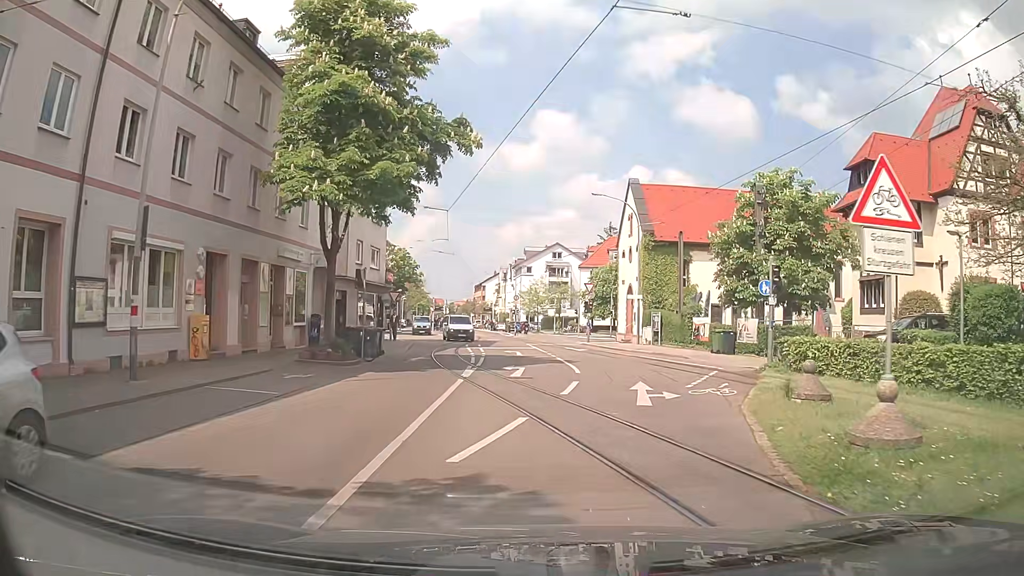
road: residential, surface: asphalt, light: Day
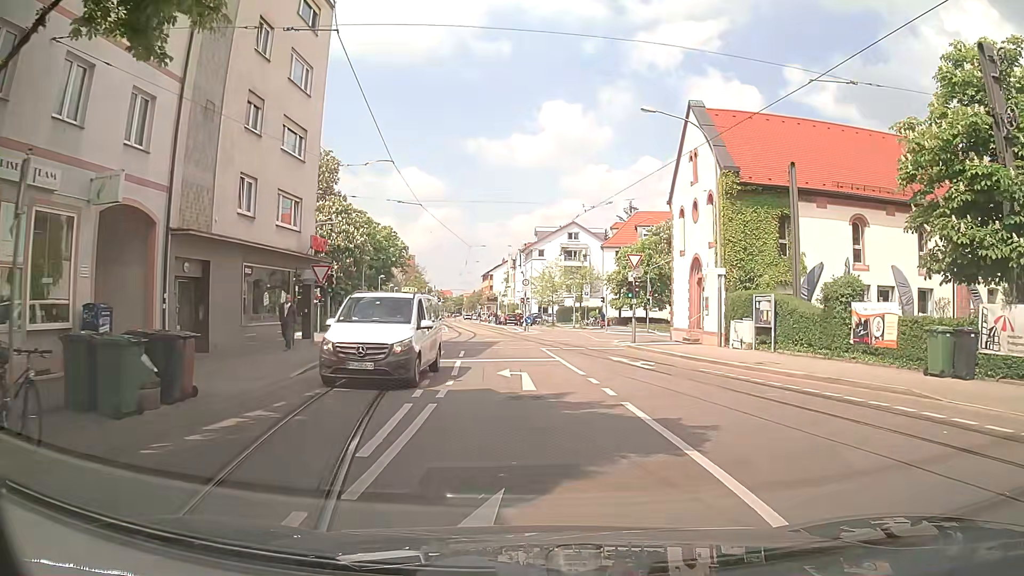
(-0.3, +16.5) m; -2°
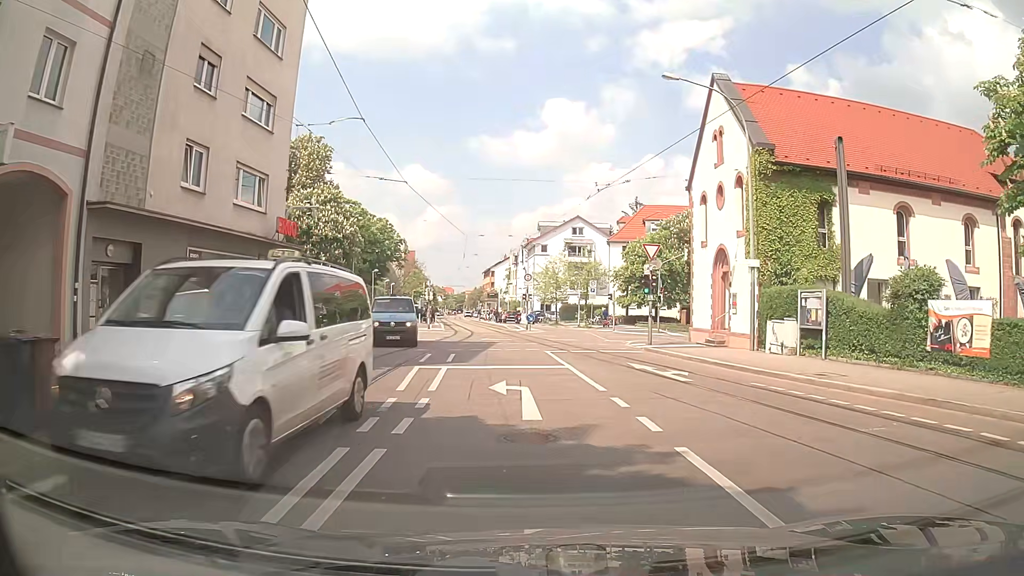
(0.0, +3.9) m; -1°
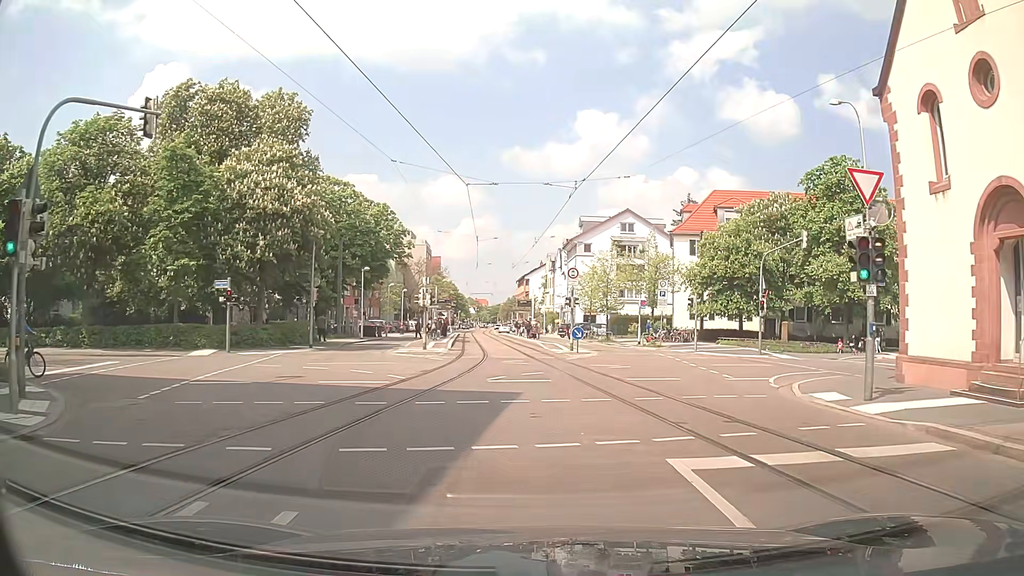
(-0.2, +16.8) m; -3°
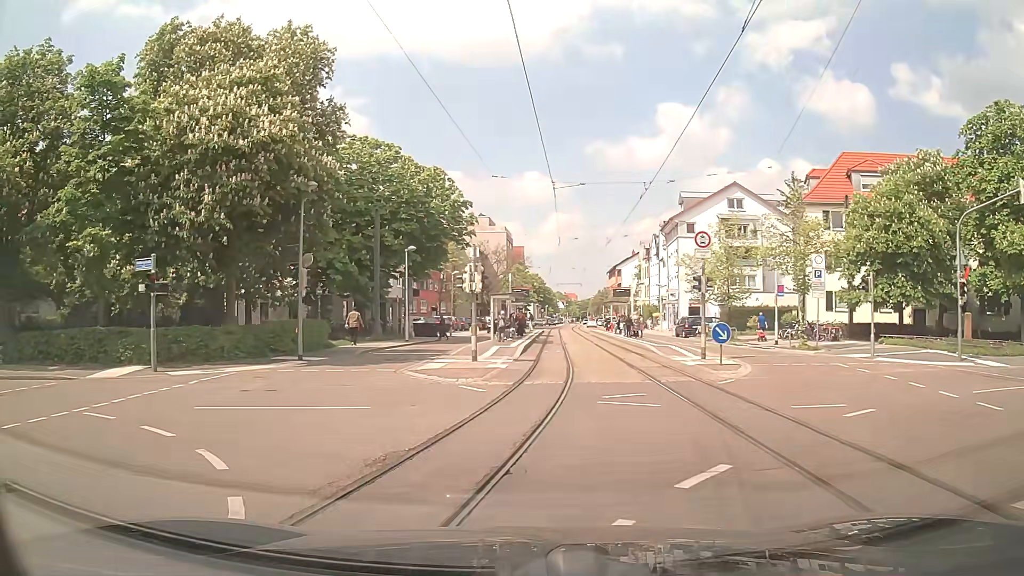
(-0.3, +12.4) m; -7°
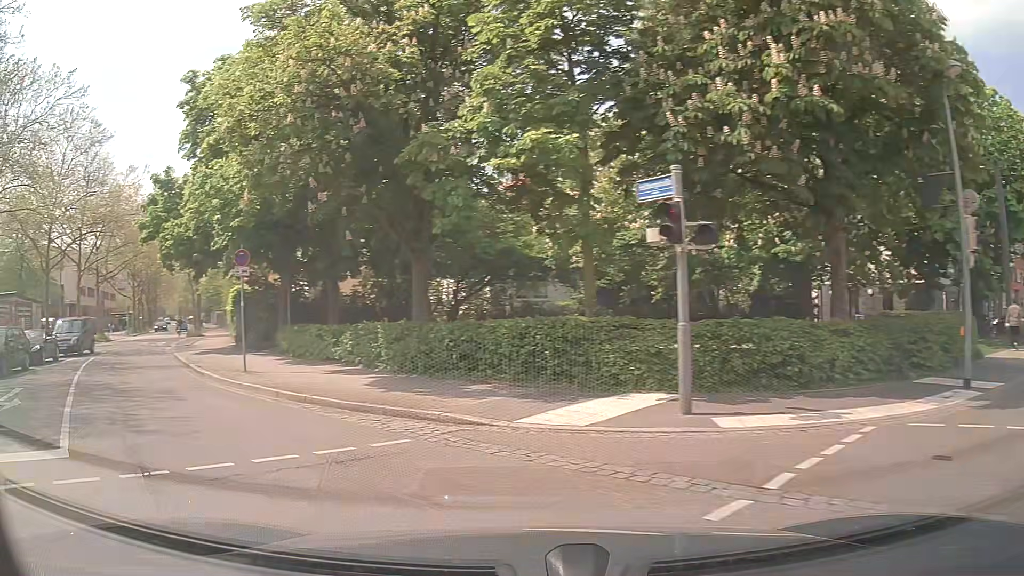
(-4.0, +9.9) m; -50°
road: unclassified
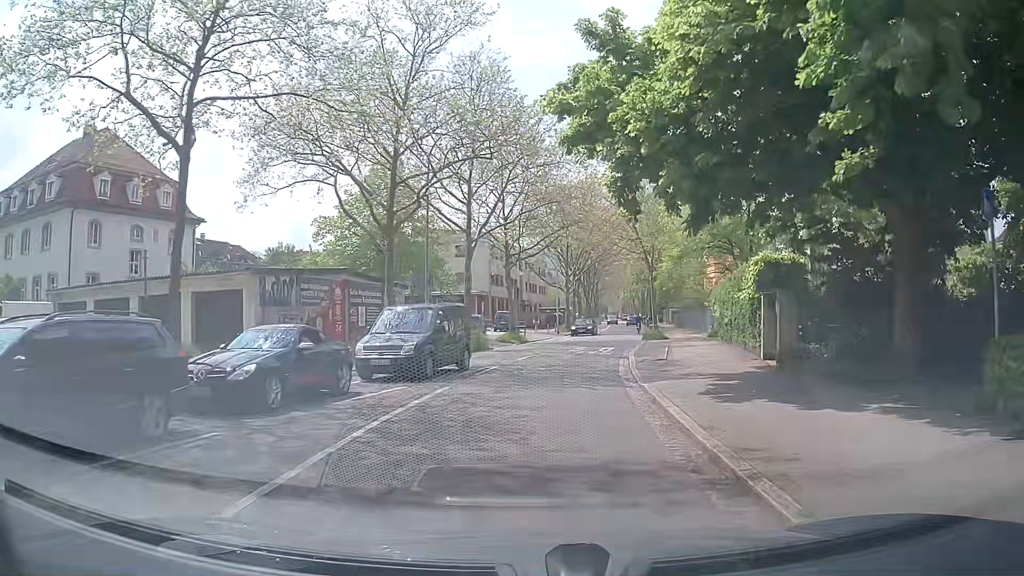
(-7.7, +14.3) m; -38°
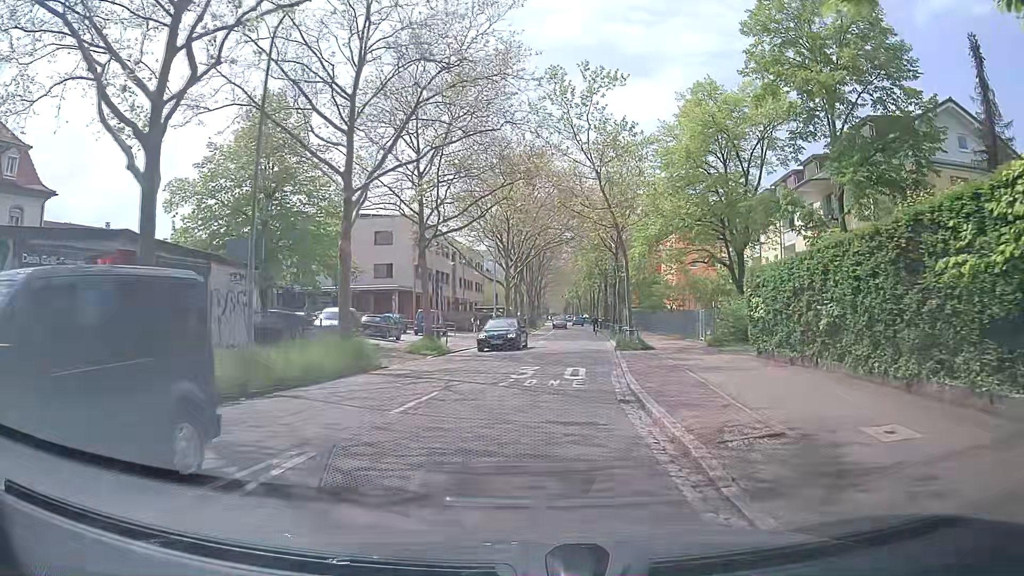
(+0.5, +12.8) m; +5°
(0, +10) (+1, +20) (+2, +30) (+3, +40) (+4, +50) (+5, +60) (+6, +70) (+7, +80) (+7, +90) (+8, +100) m
